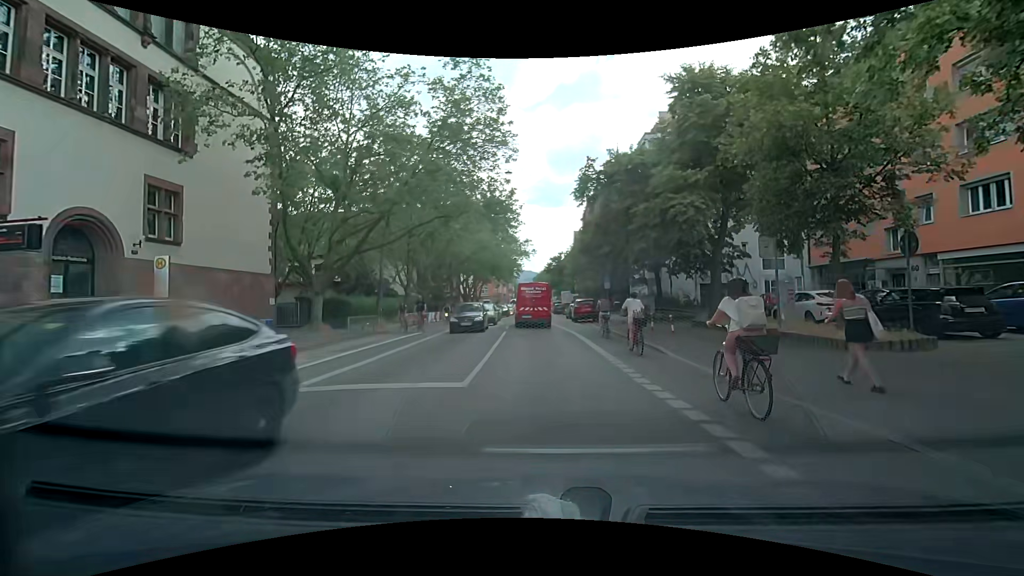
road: secondary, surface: asphalt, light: Day
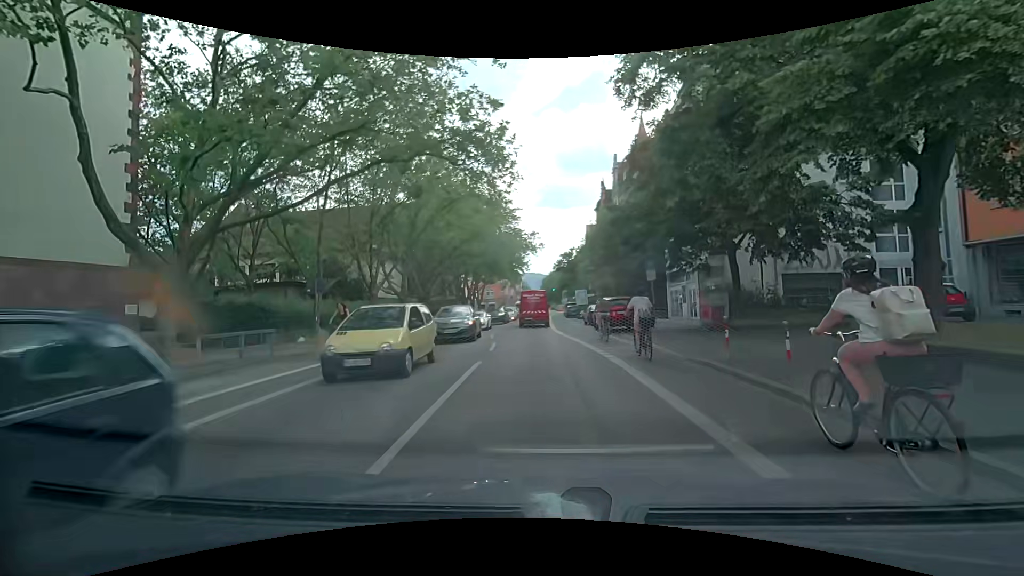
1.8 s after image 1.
(-0.1, +11.7) m; -2°
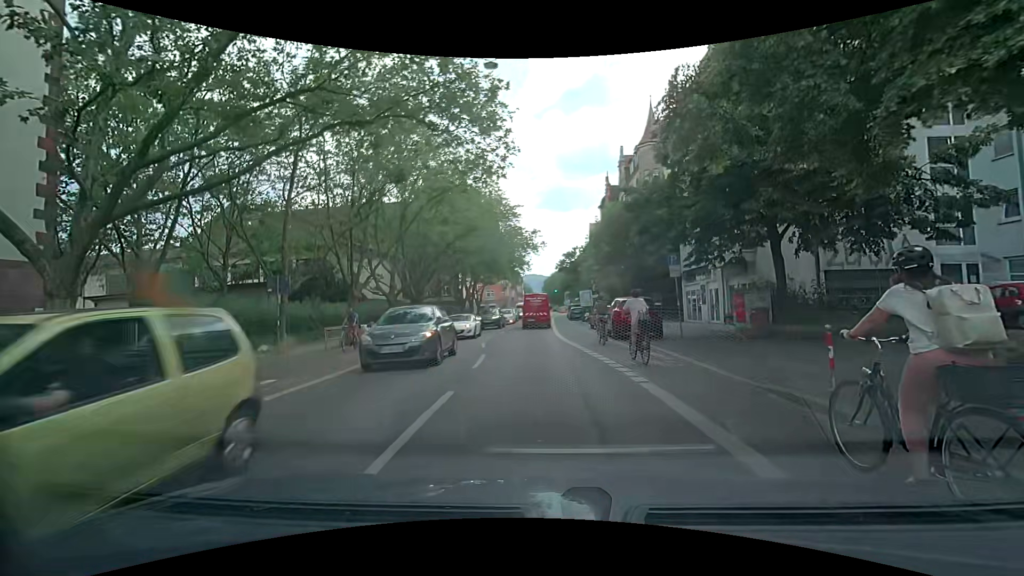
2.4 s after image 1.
(0.0, +3.7) m; +1°
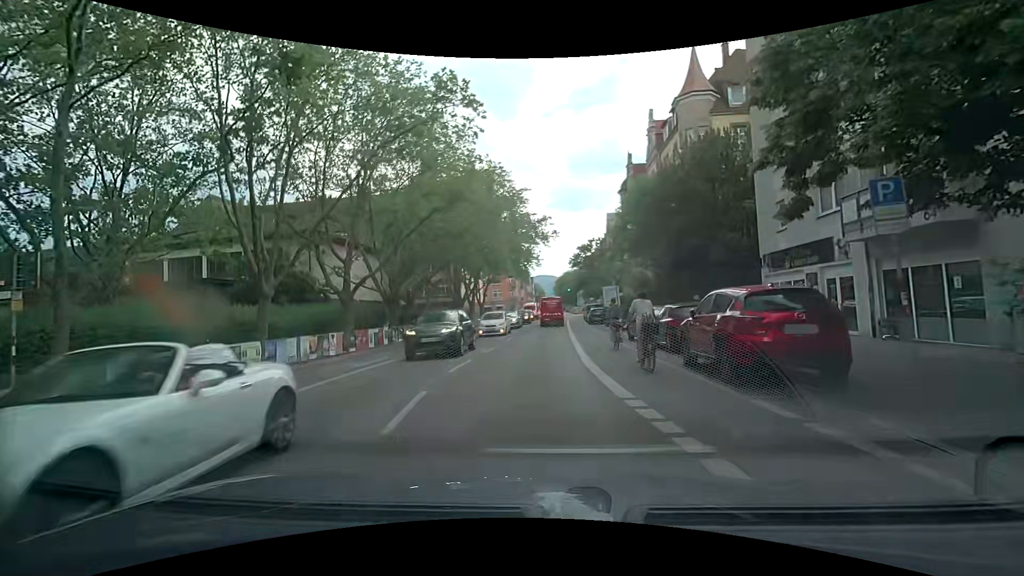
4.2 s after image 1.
(-0.2, +11.2) m; -2°
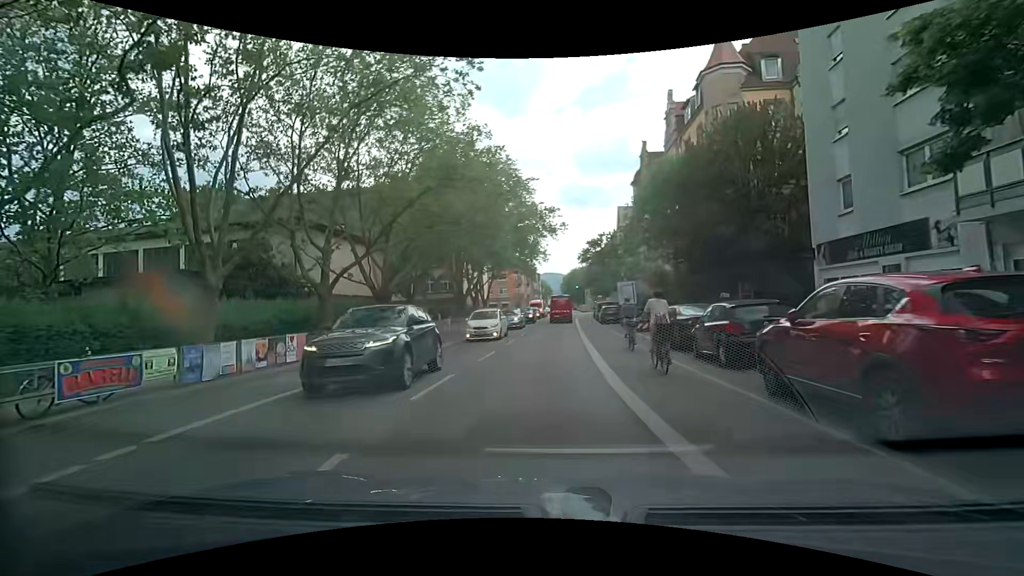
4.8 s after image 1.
(-0.1, +3.9) m; -1°
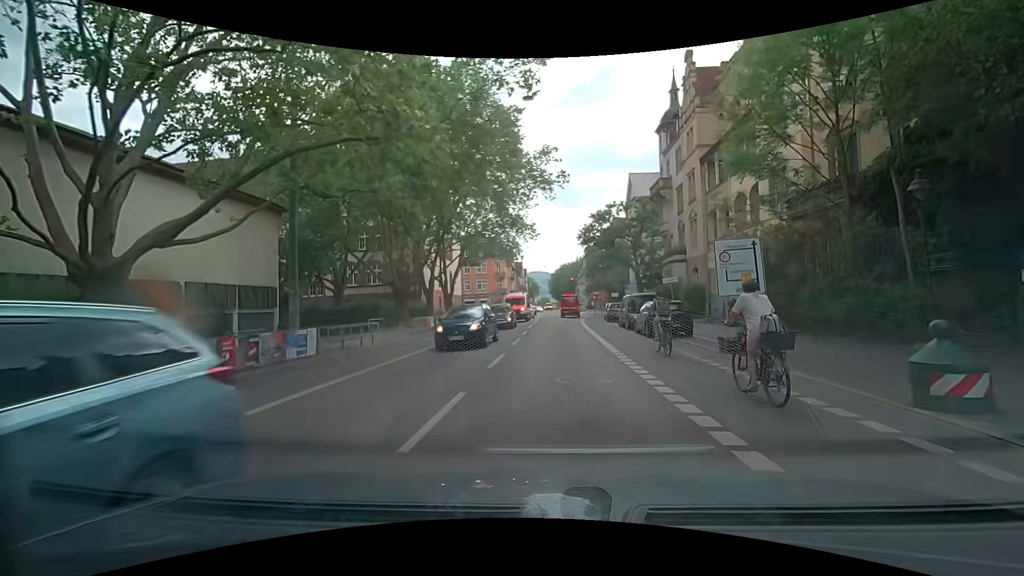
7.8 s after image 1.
(0.0, +21.2) m; +1°
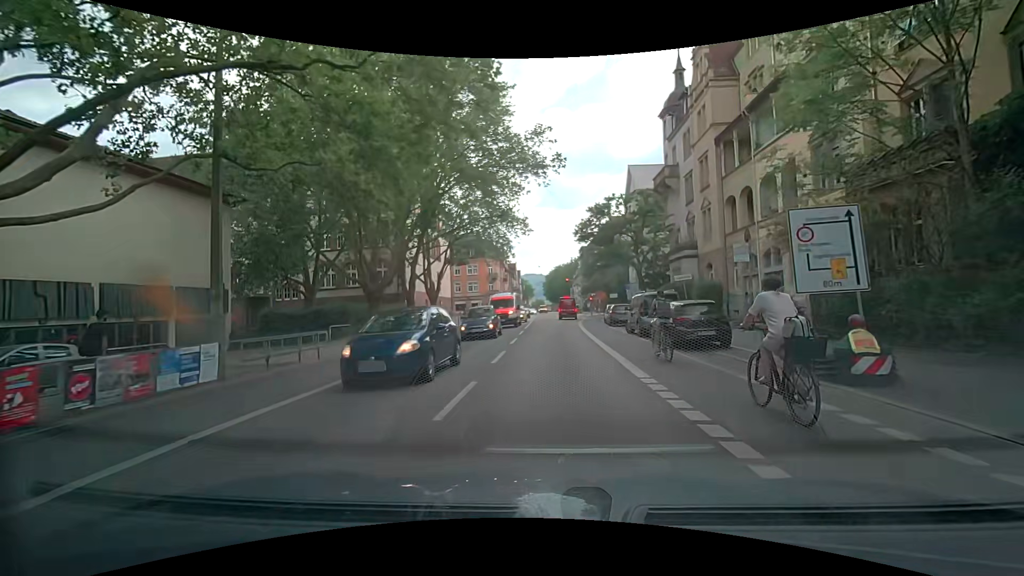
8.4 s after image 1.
(+0.1, +4.7) m; +1°
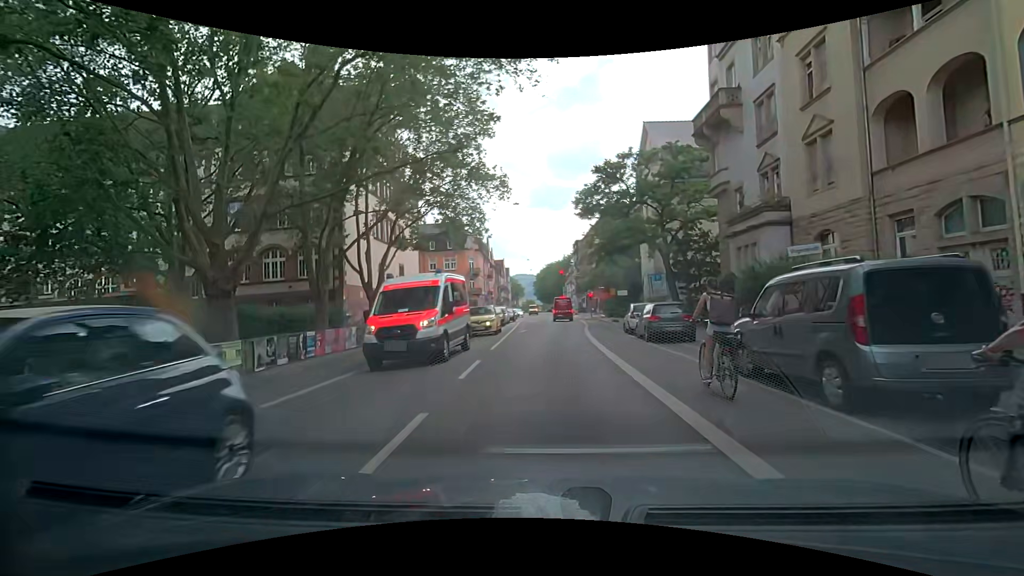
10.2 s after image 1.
(+0.2, +14.7) m; -1°
